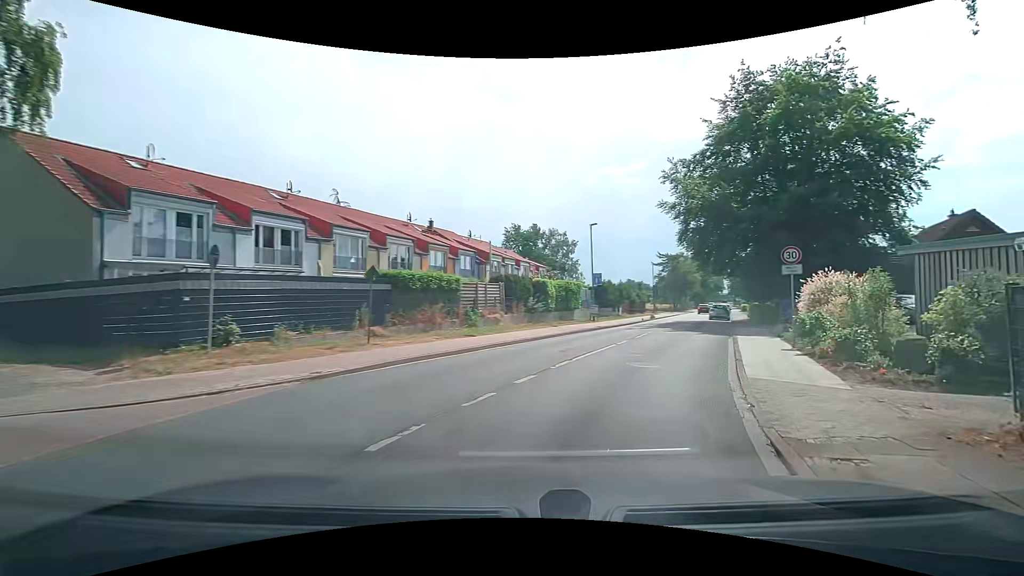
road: unclassified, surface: asphalt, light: Day
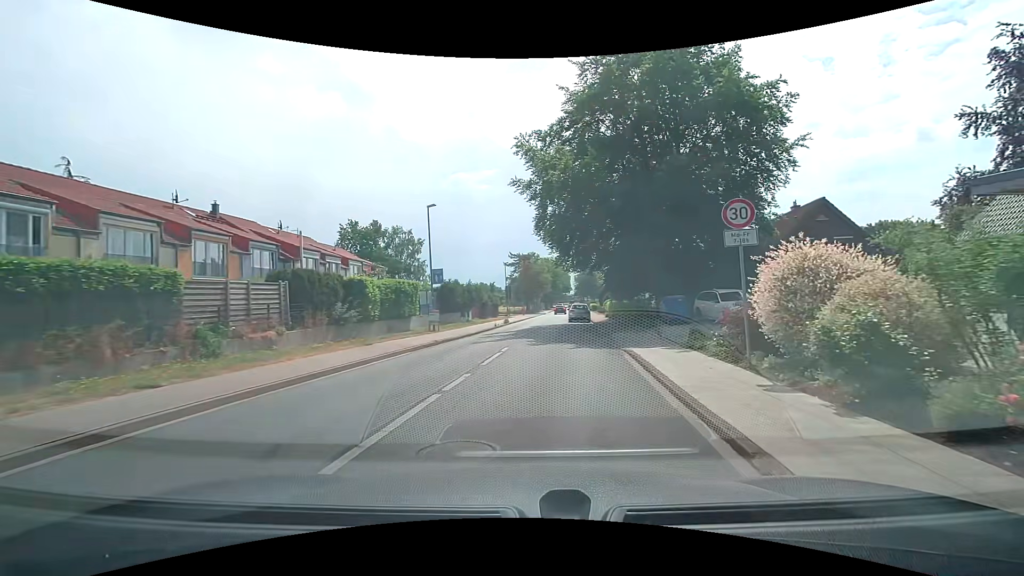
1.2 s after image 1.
(+1.3, +8.9) m; +15°
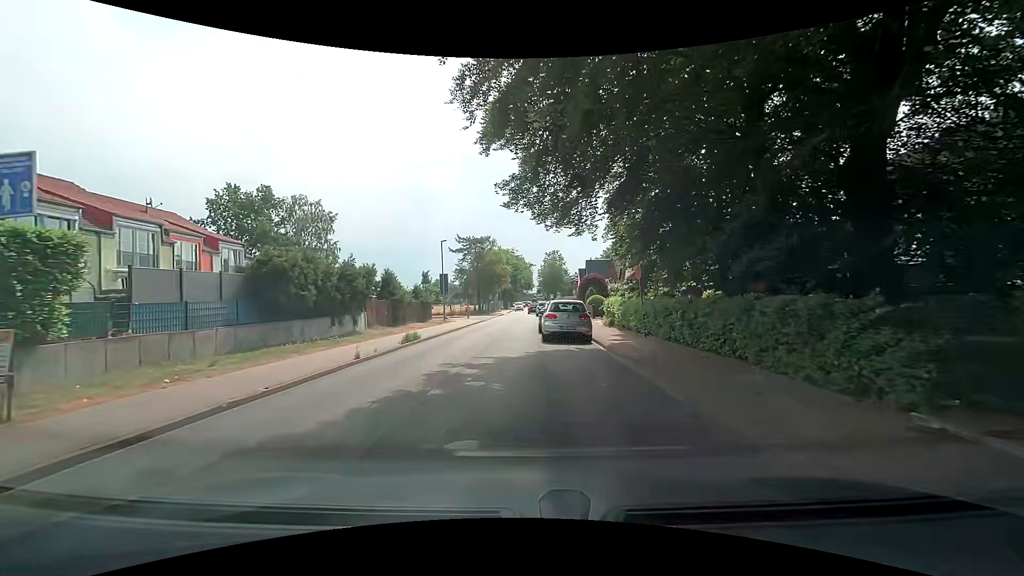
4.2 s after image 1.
(+1.8, +22.3) m; +6°
